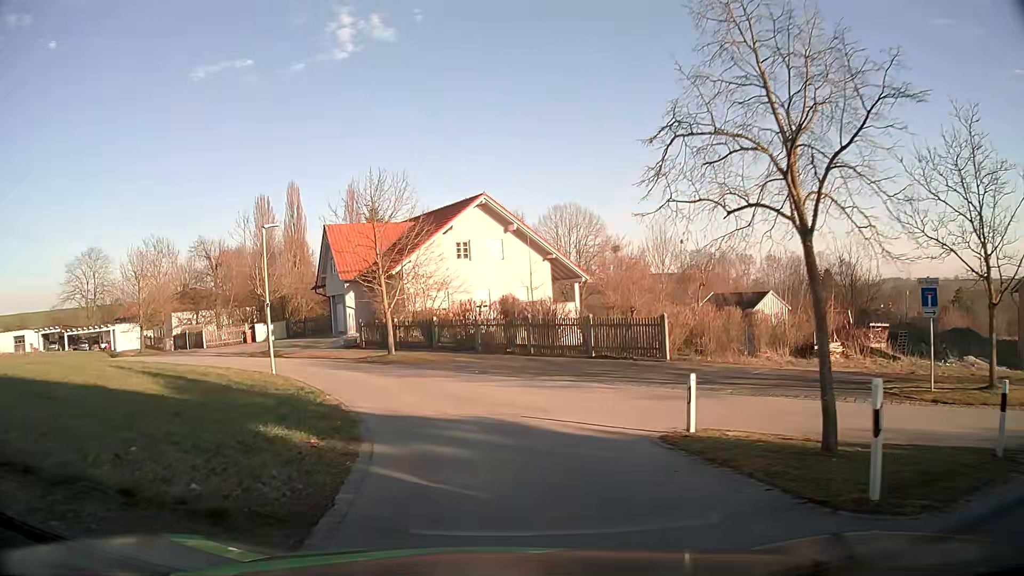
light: Day
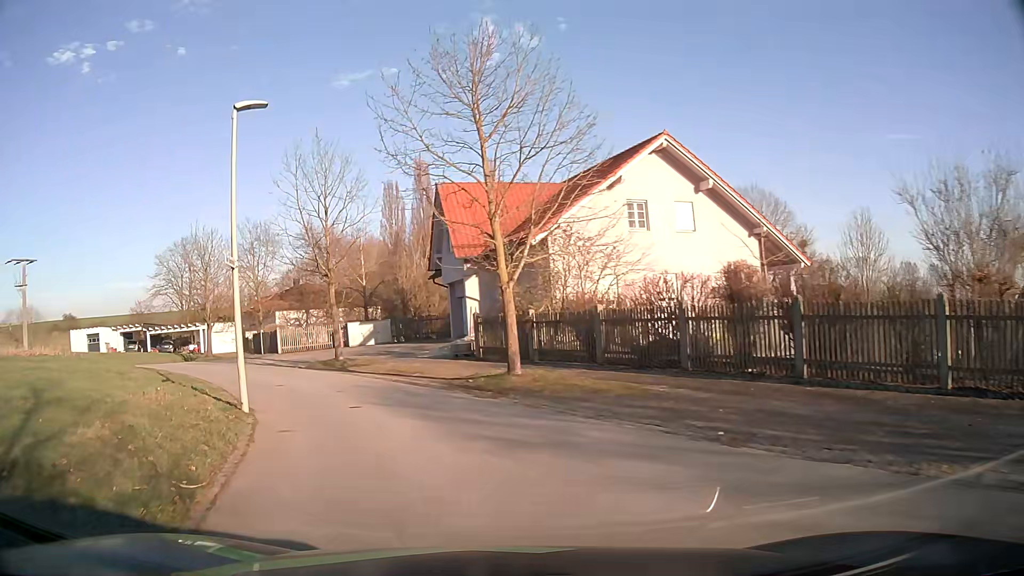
(-1.4, +13.2) m; -15°
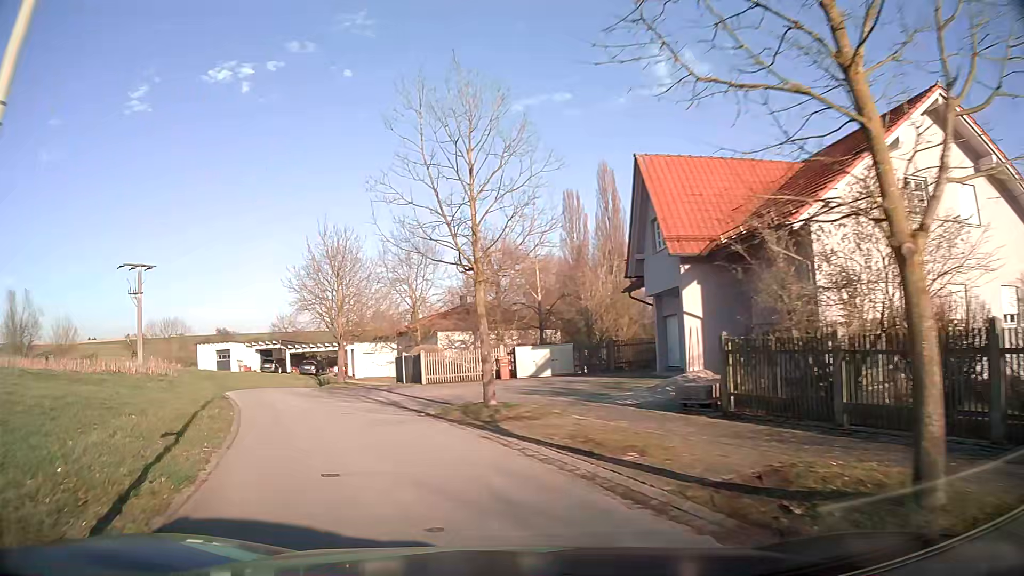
(-1.0, +9.0) m; -14°
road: residential
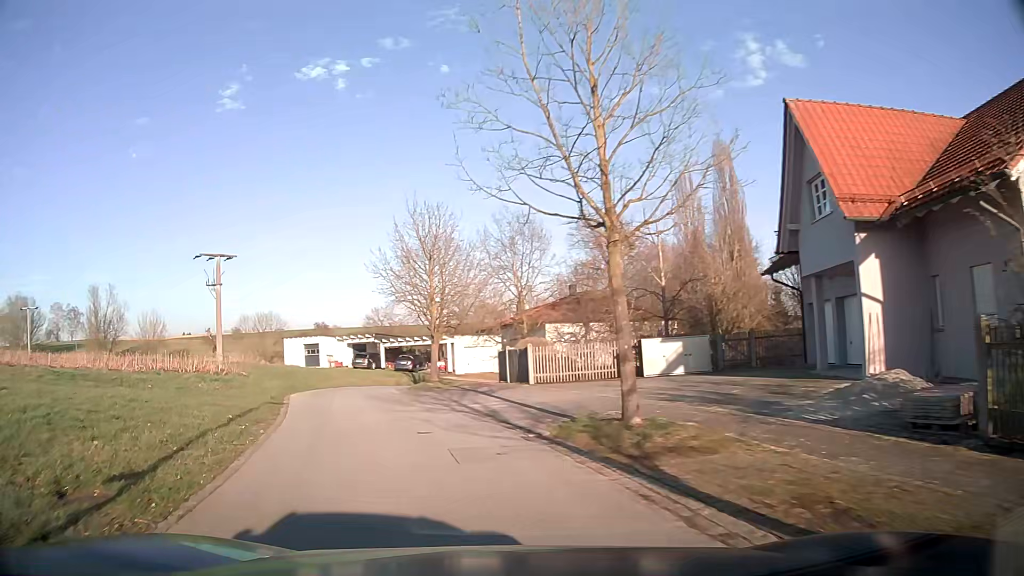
(-0.4, +4.7) m; -9°
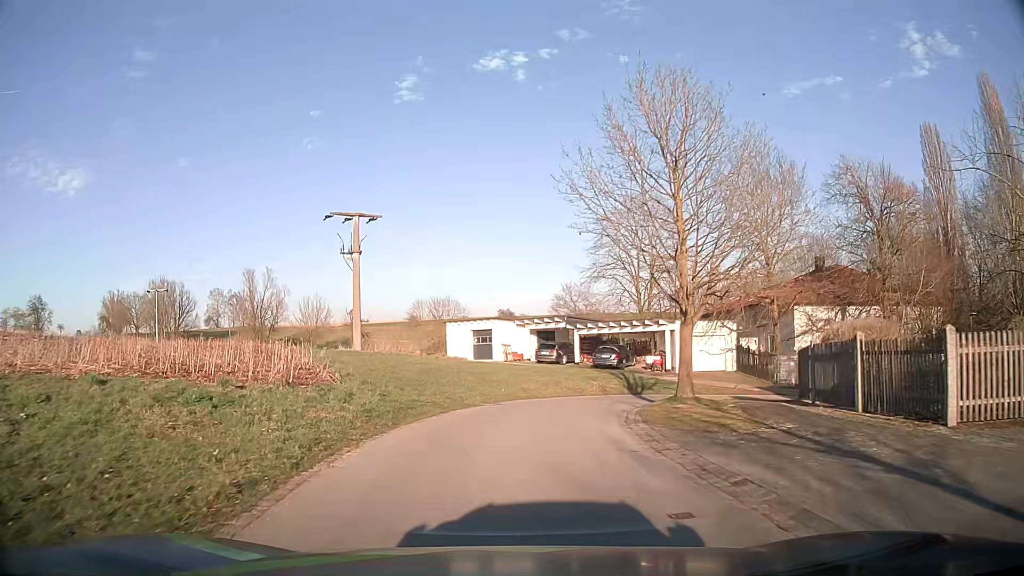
(-2.6, +14.5) m; -18°
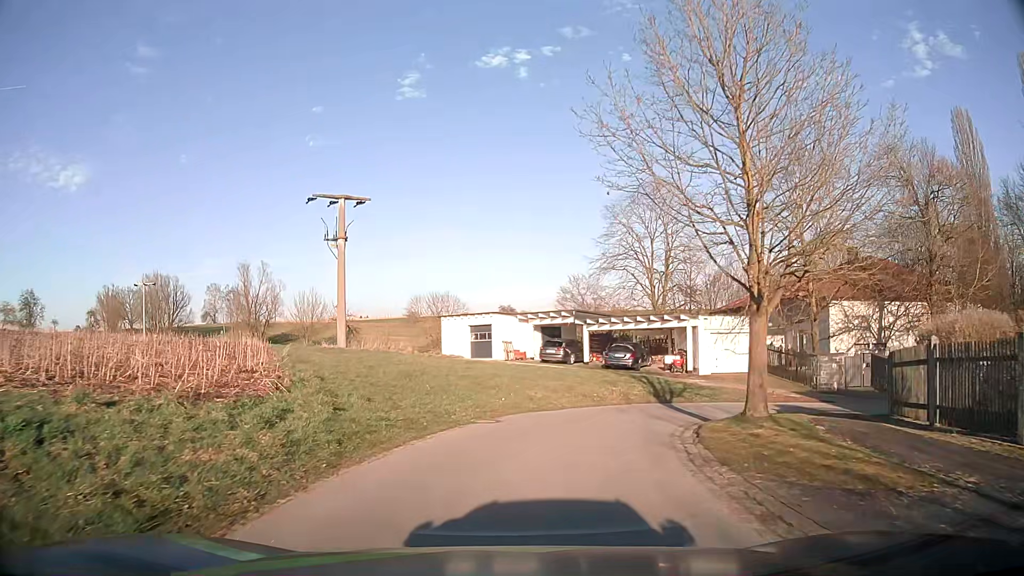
(+0.1, +4.6) m; +1°
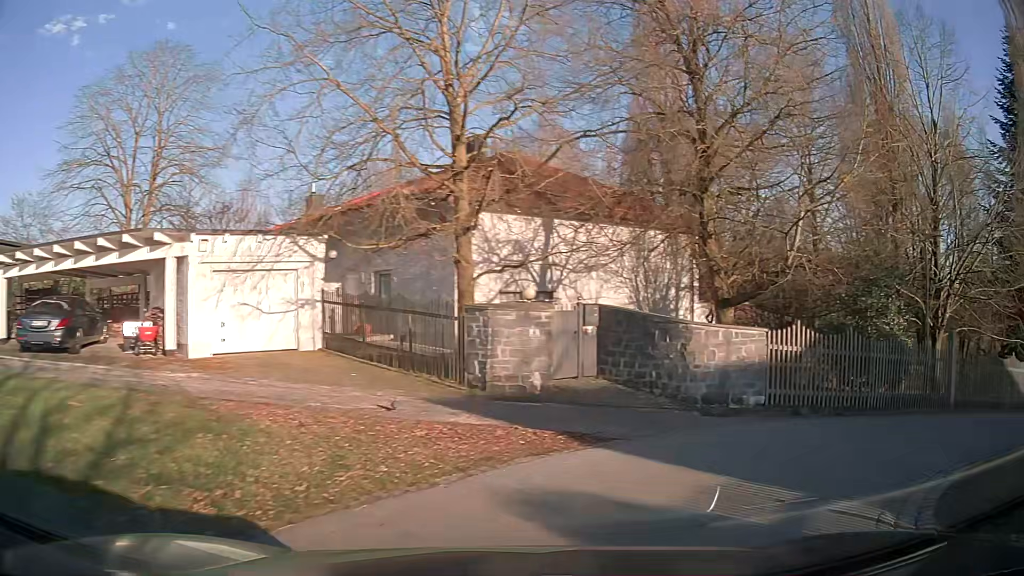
(+4.3, +18.0) m; +42°
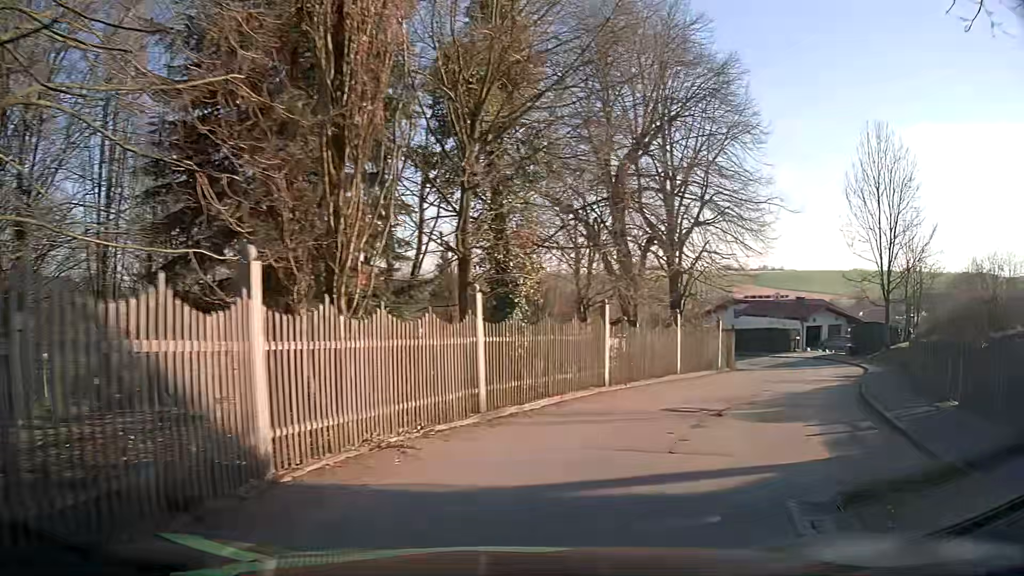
(+10.9, +13.0) m; +70°
(+2, +10) (+7, +18) (+13, +27) (+16, +36) (+14, +45) (+6, +50) (-4, +48) (-13, +44) (-22, +41) (-32, +41) m
